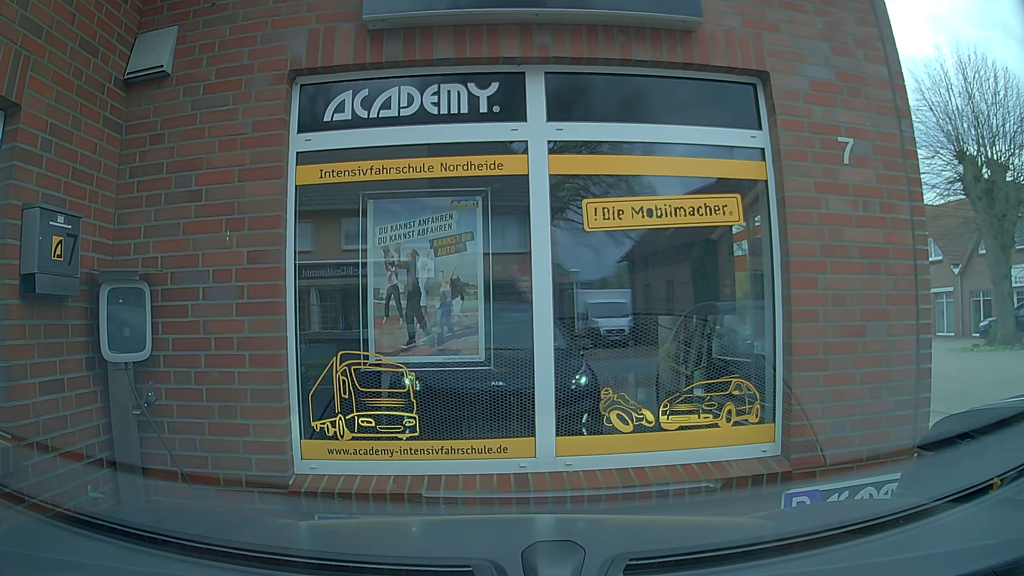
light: Day
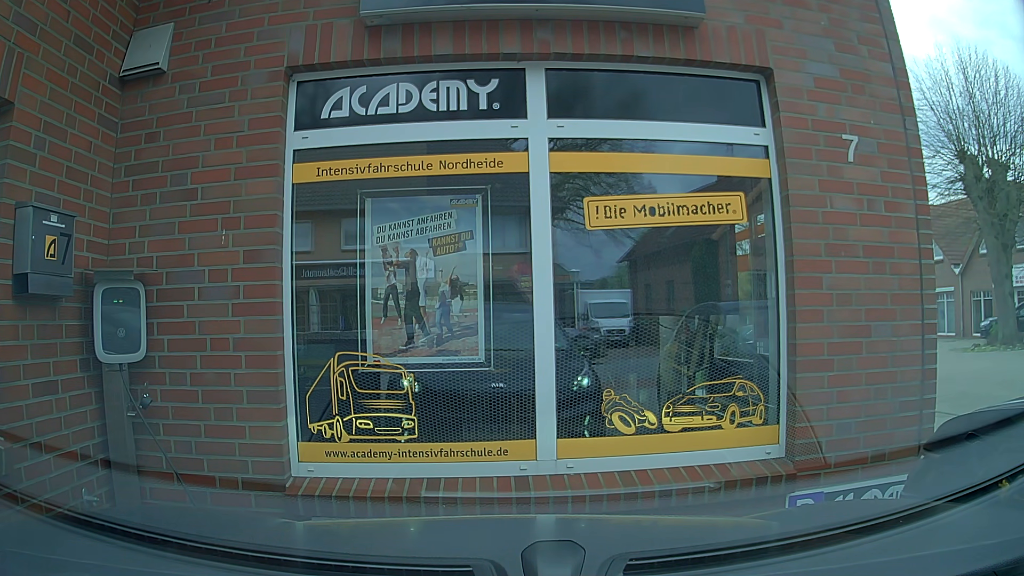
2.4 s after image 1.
(0.0, +0.1) m; 0°
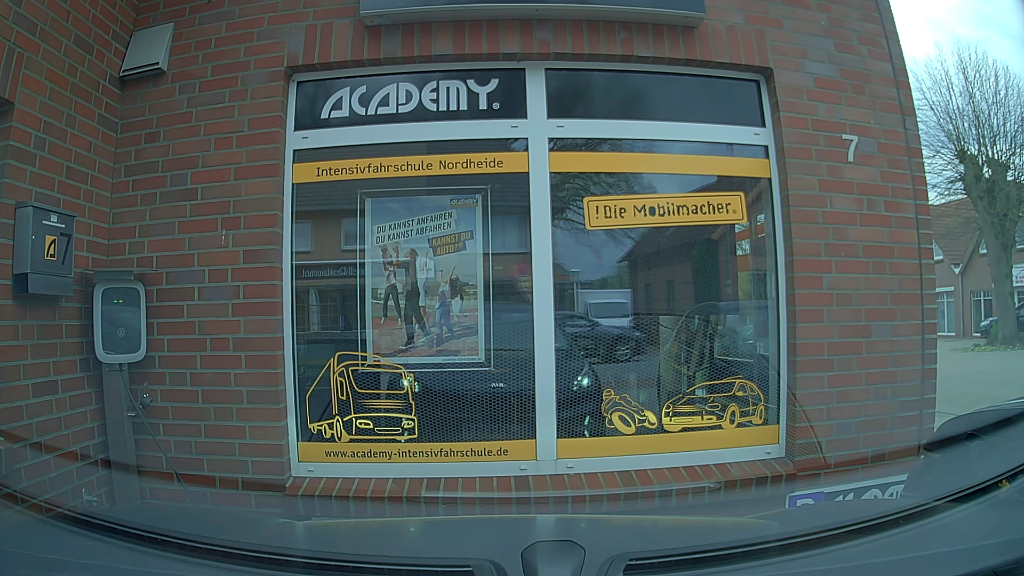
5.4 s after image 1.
(0.0, 0.0) m; 0°
